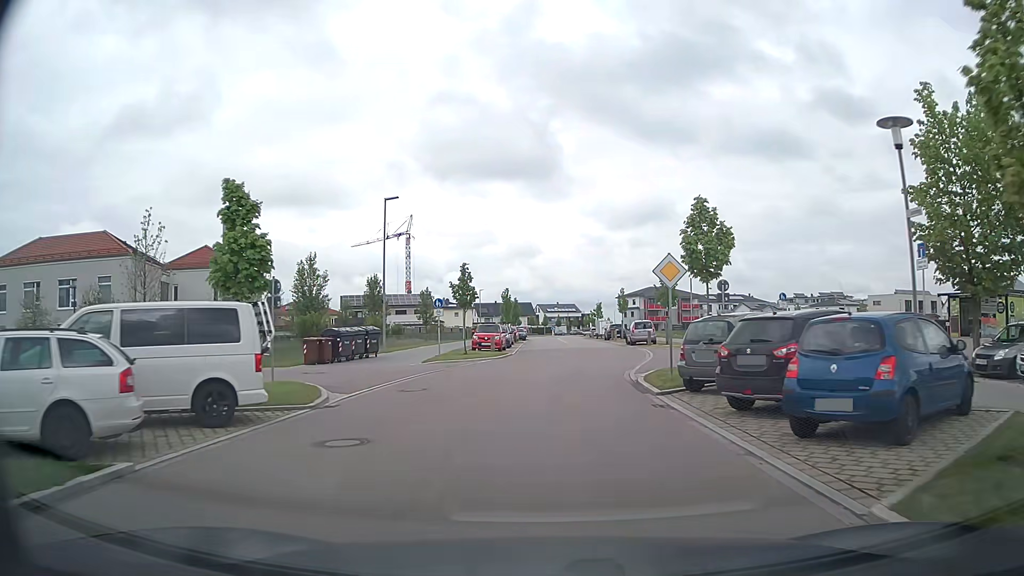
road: tertiary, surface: asphalt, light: Day
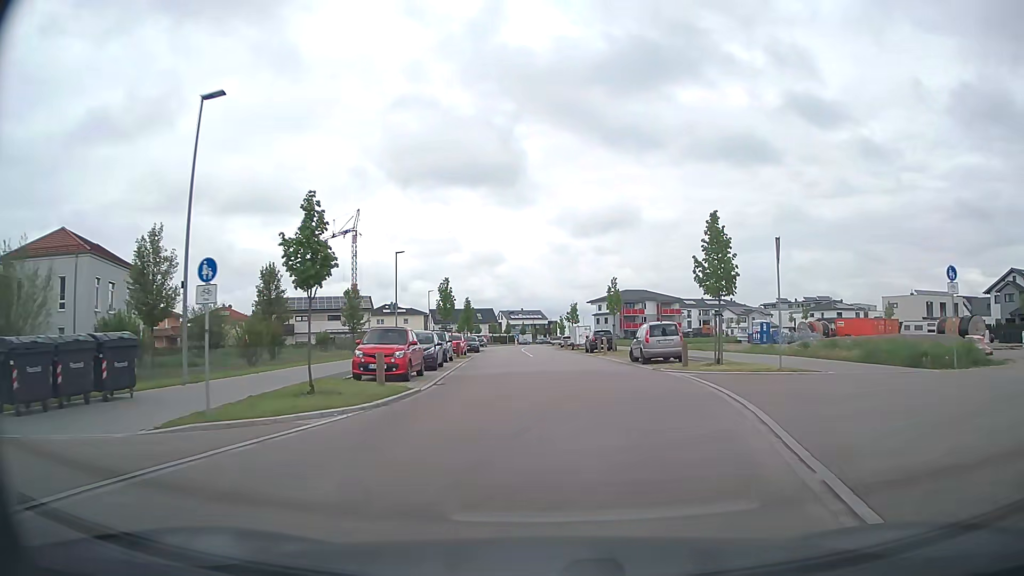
(+0.4, +18.1) m; +3°
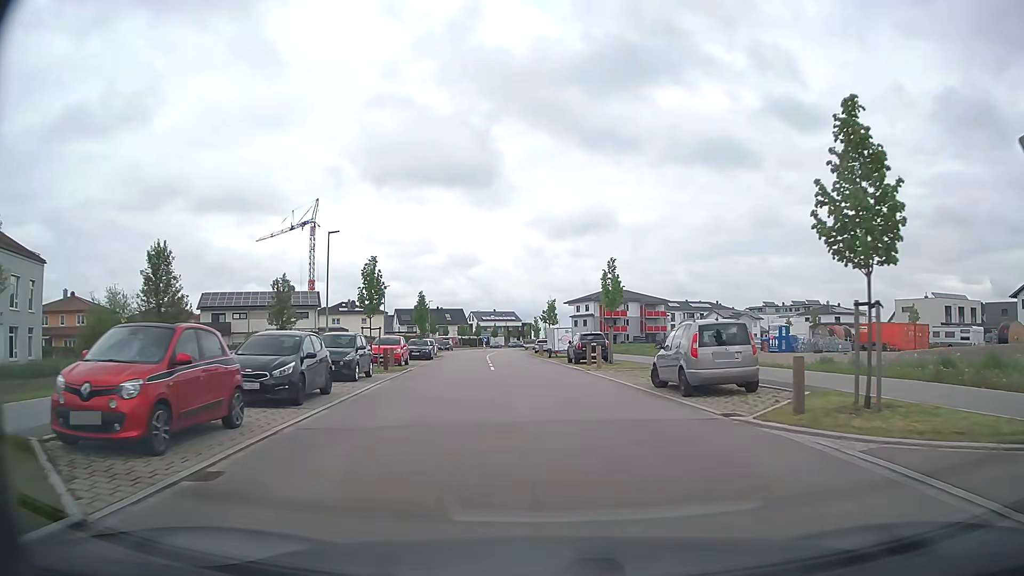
(+0.2, +12.1) m; +2°
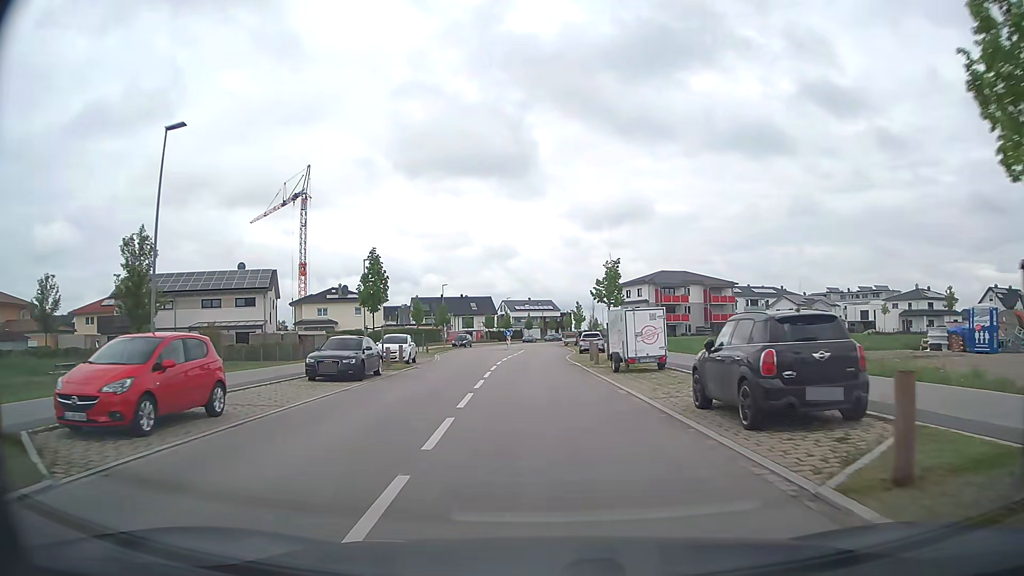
(-0.5, +24.2) m; -3°
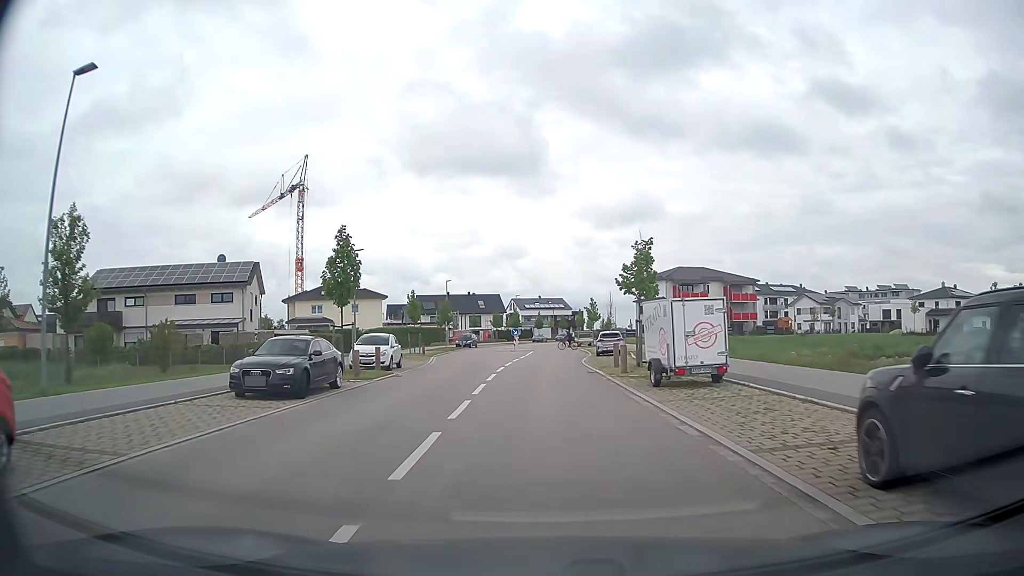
(0.0, +6.1) m; -1°
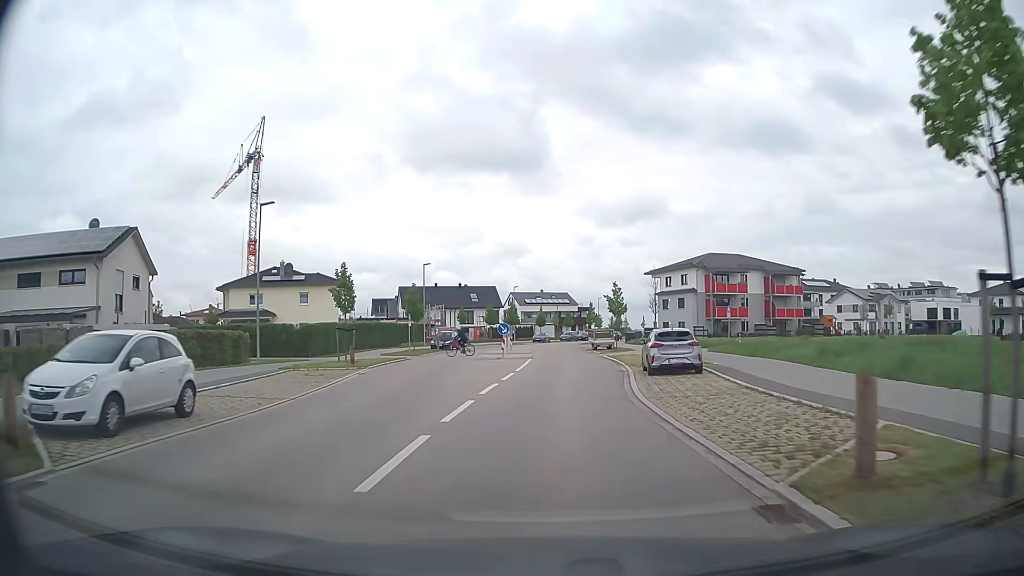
(-0.1, +18.6) m; 0°
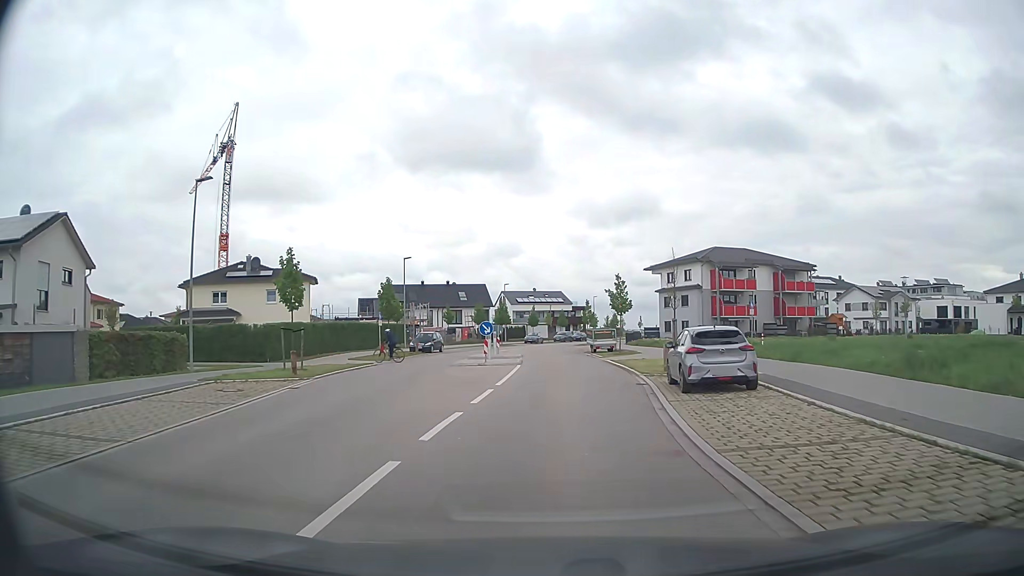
(0.0, +6.3) m; 0°
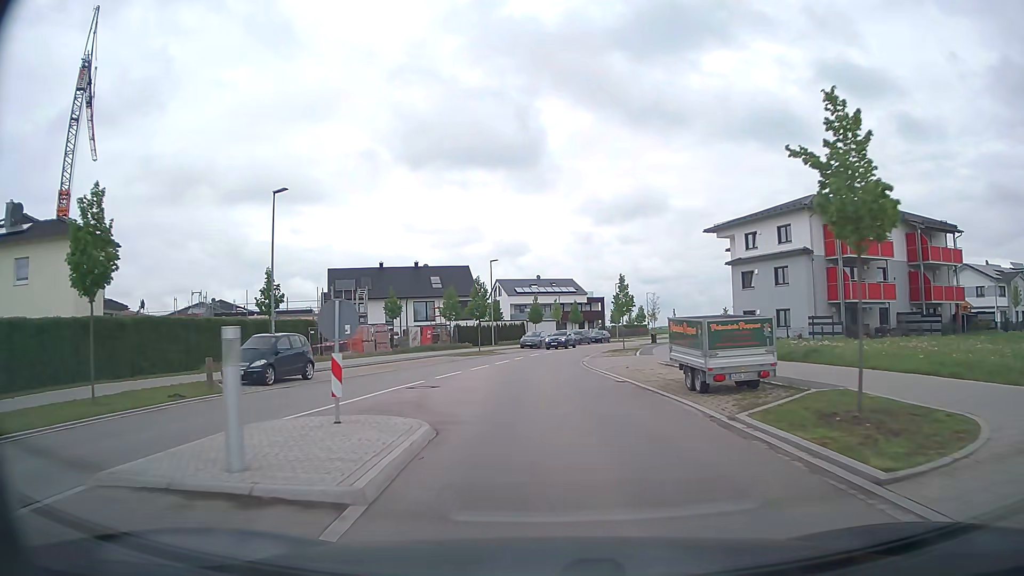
(+0.3, +31.4) m; 0°
(0, +10) (0, +20) (0, +30) (+1, +40) (+2, +50) (+5, +60) (+8, +69) (+11, +78) (+16, +87) (+21, +96) m
